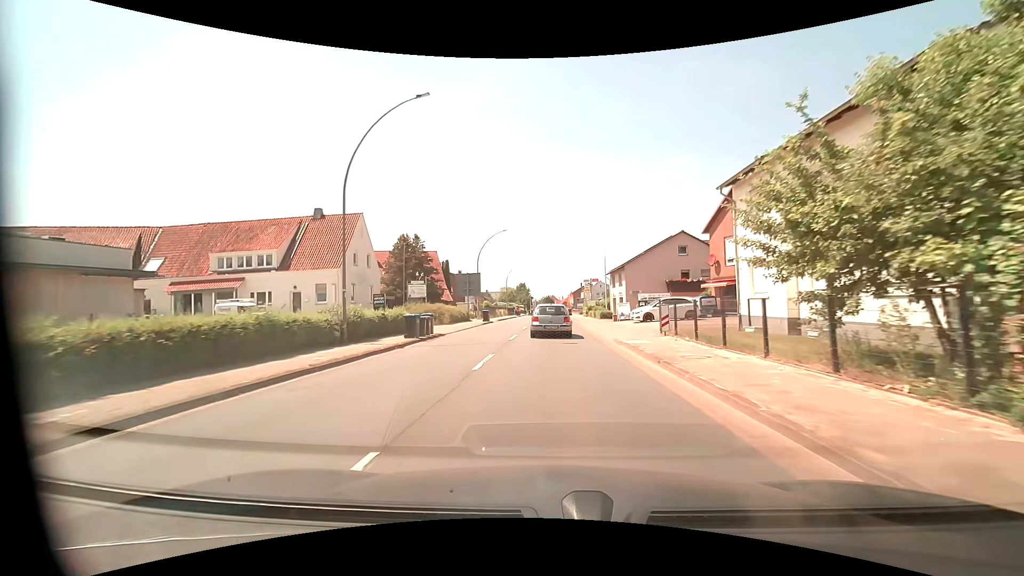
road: primary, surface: asphalt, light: Day
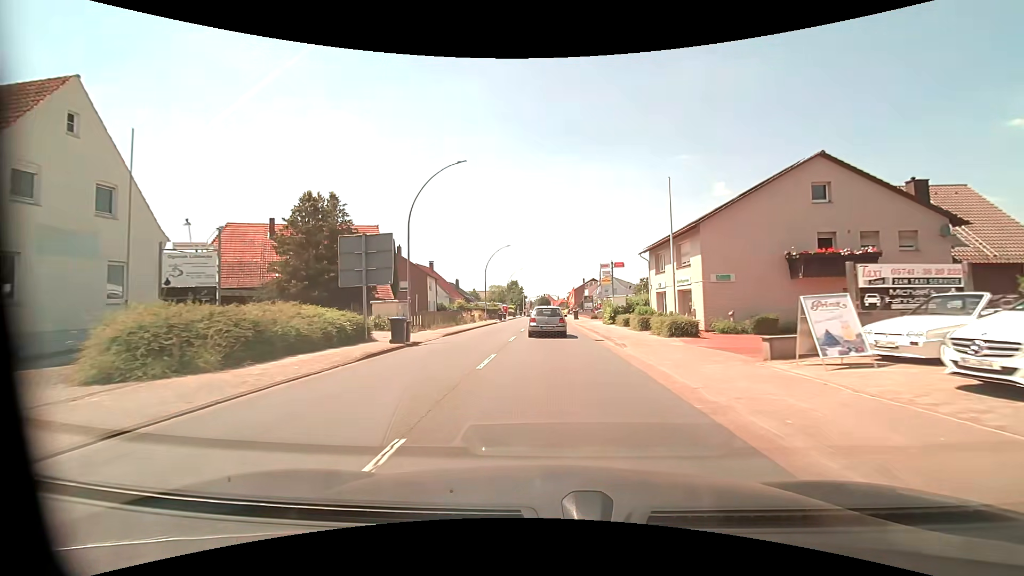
(+0.1, +27.1) m; 0°
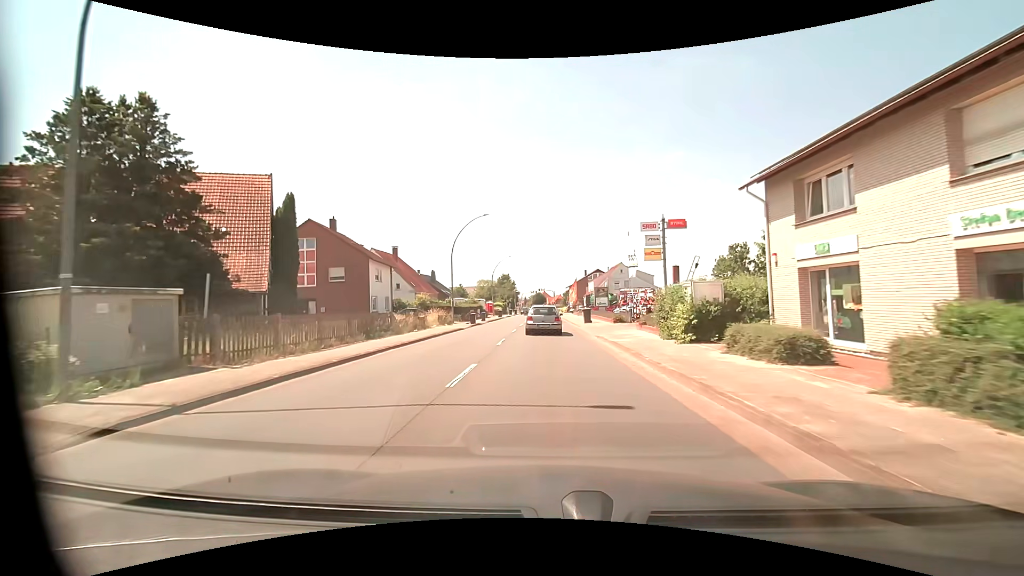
(+0.2, +21.0) m; +1°
(0, +10) (0, +20) (0, +30) (0, +40) (0, +50) (-1, +60) (-1, +70) (-1, +80) (-1, +90) (-1, +100) m
